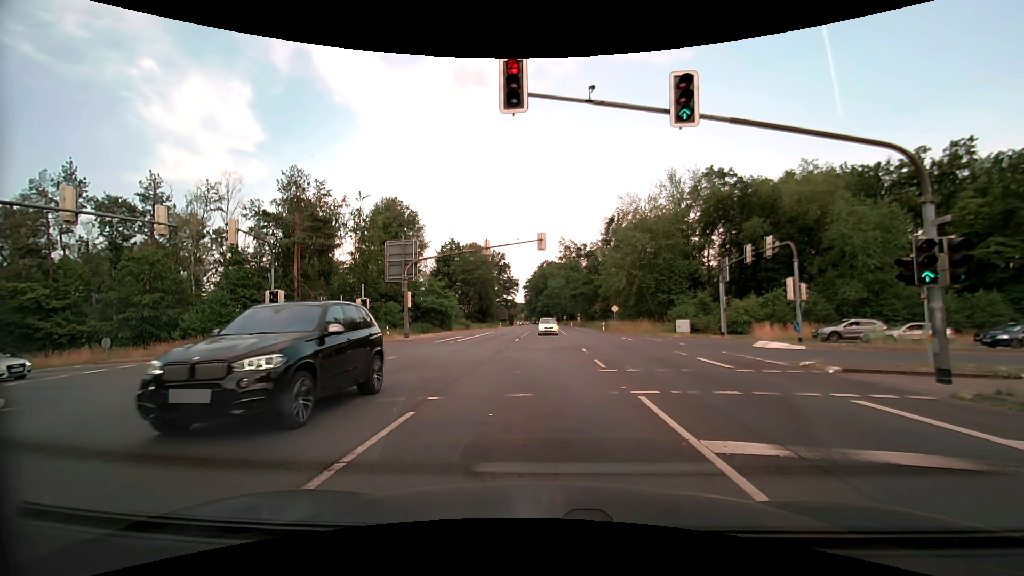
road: primary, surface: asphalt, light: Day
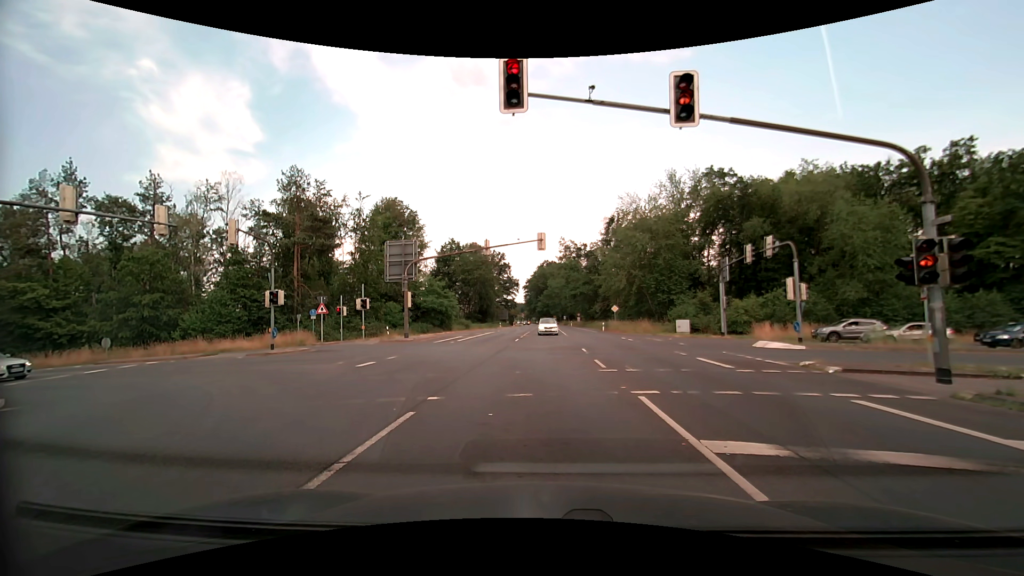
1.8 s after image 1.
(0.0, 0.0) m; 0°
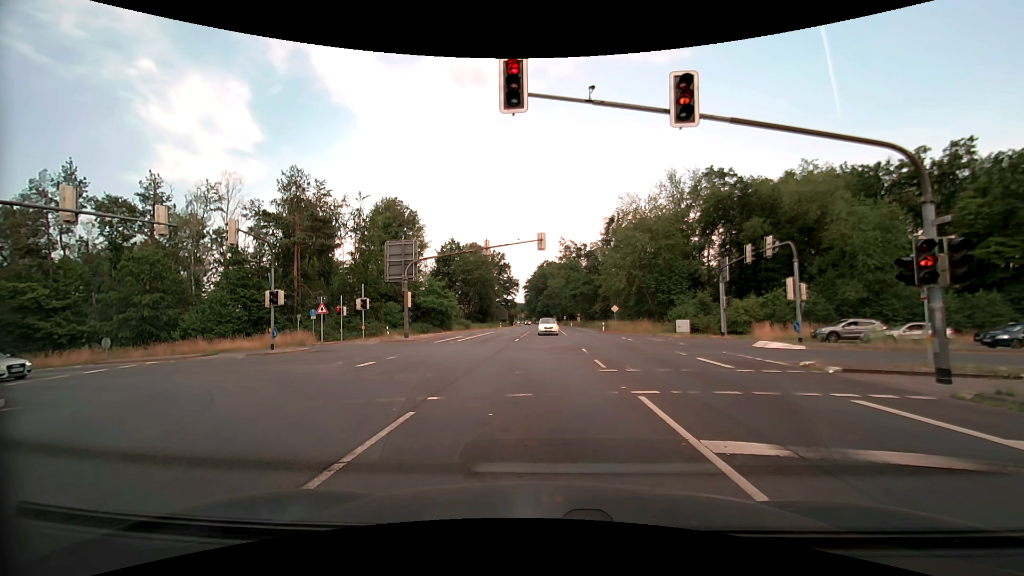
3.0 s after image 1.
(0.0, 0.0) m; 0°
(0, +10) (-2, +20) (-7, +28) (-16, +33) (-26, +33) (-36, +32) (-46, +31) (-56, +30) (-66, +29) (-76, +29) m
